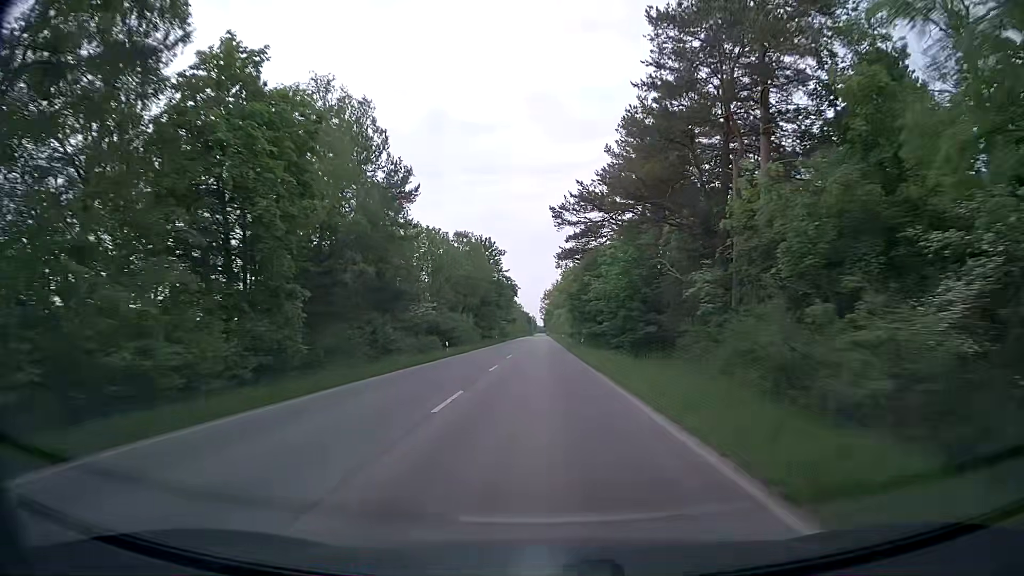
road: secondary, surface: asphalt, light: Day
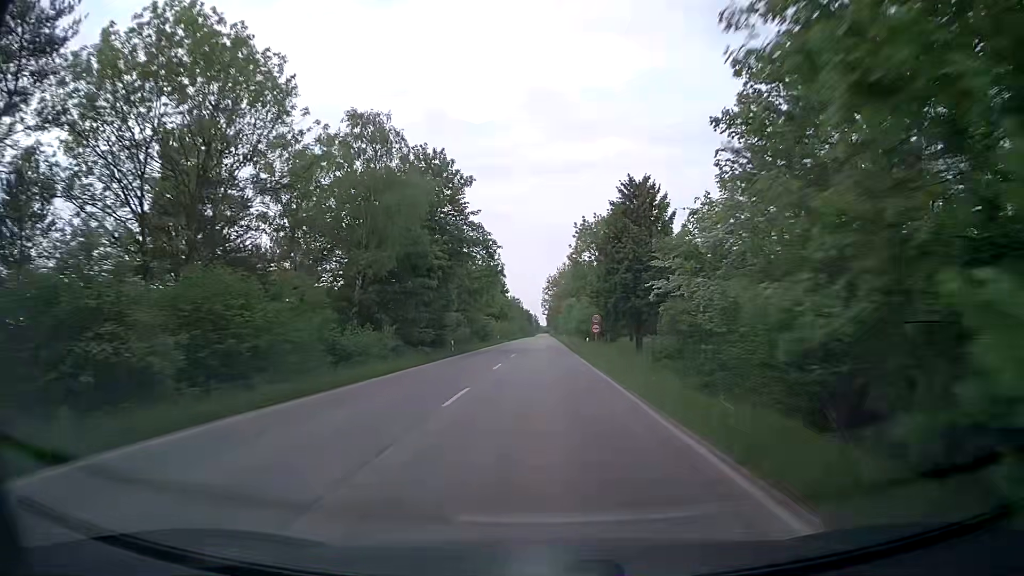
(-0.1, +47.0) m; 0°
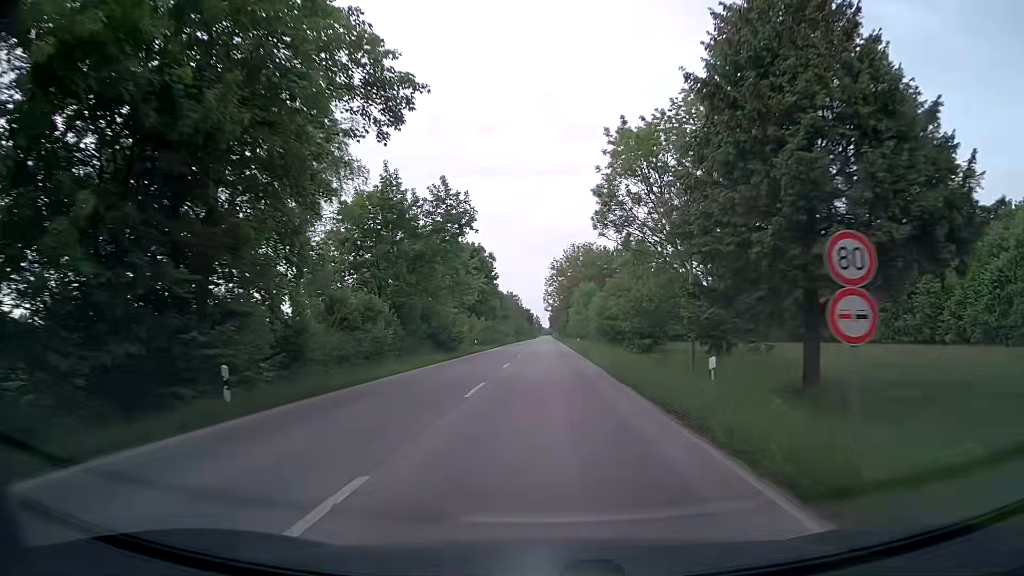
(-0.1, +33.8) m; -1°
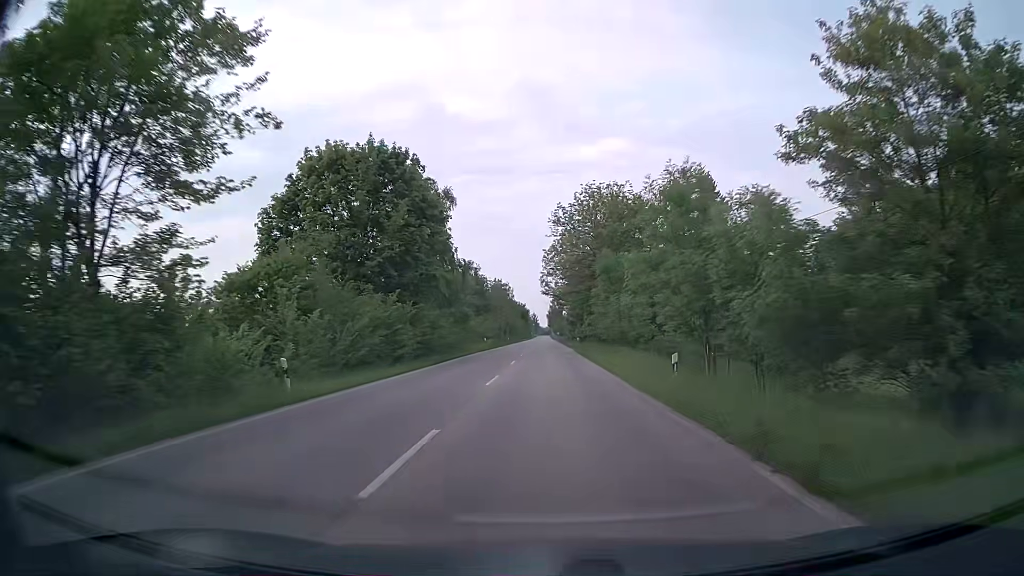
(+0.2, +44.8) m; 0°
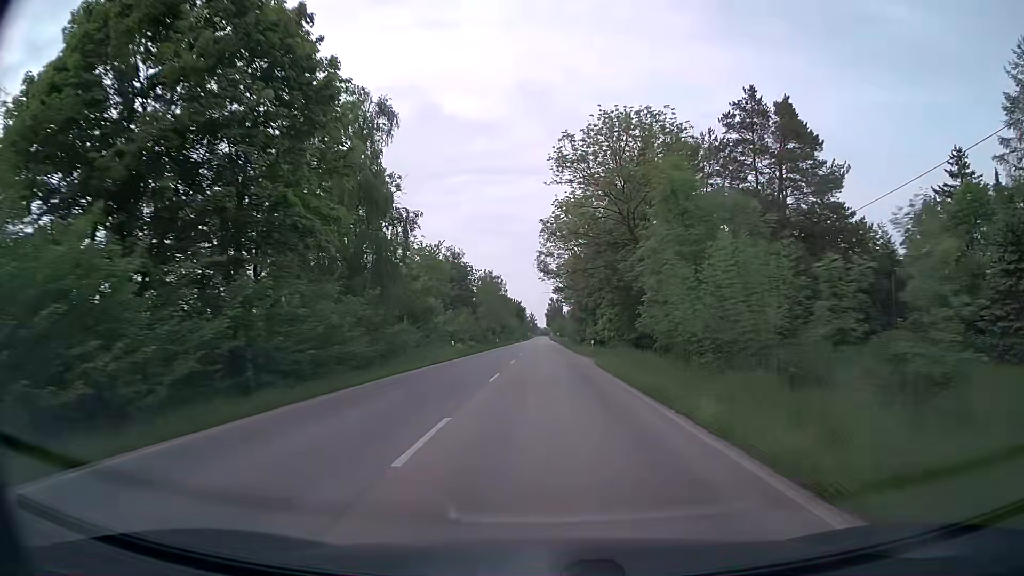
(+0.1, +22.7) m; 0°
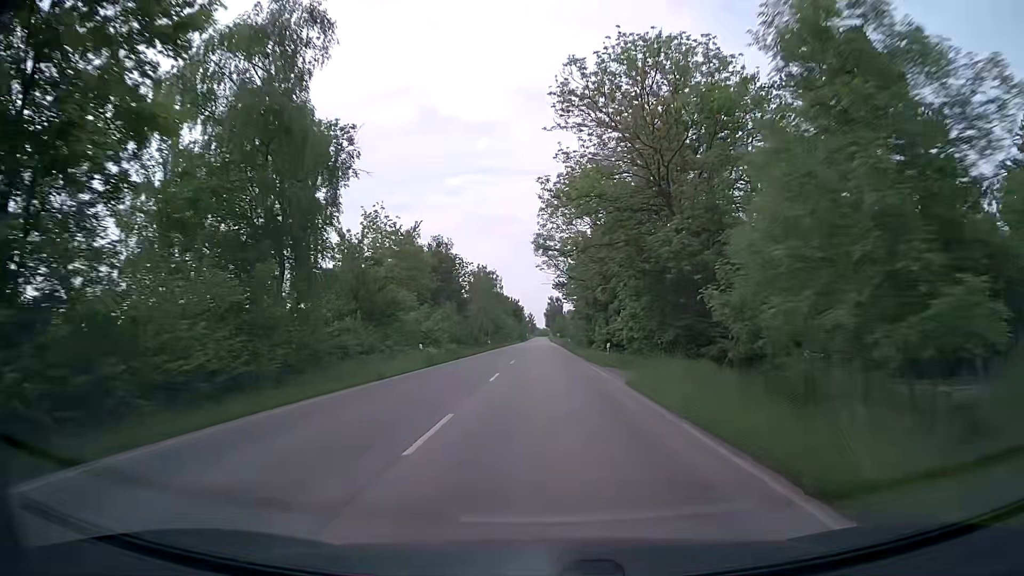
(0.0, +11.4) m; 0°
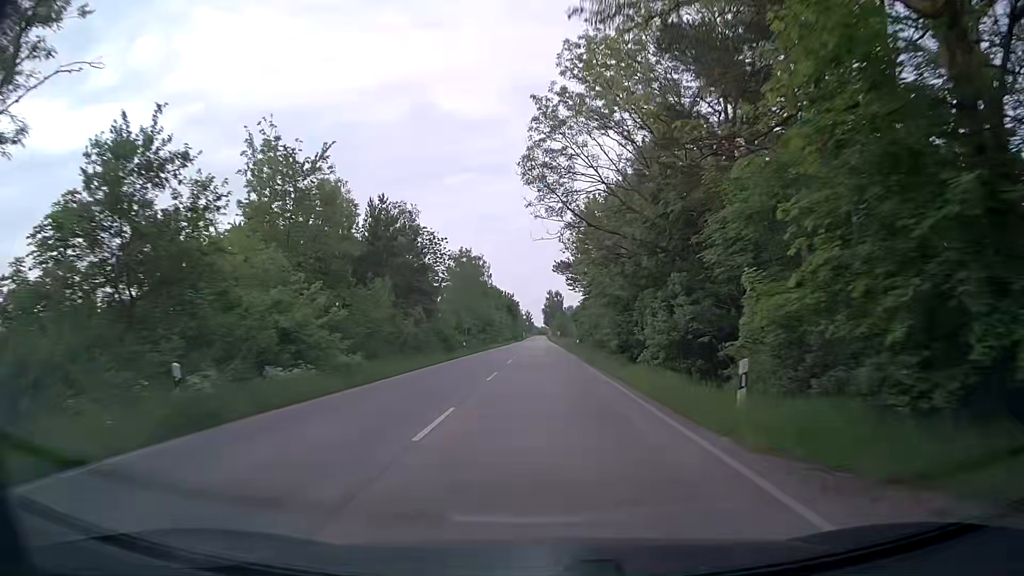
(0.0, +22.9) m; 0°
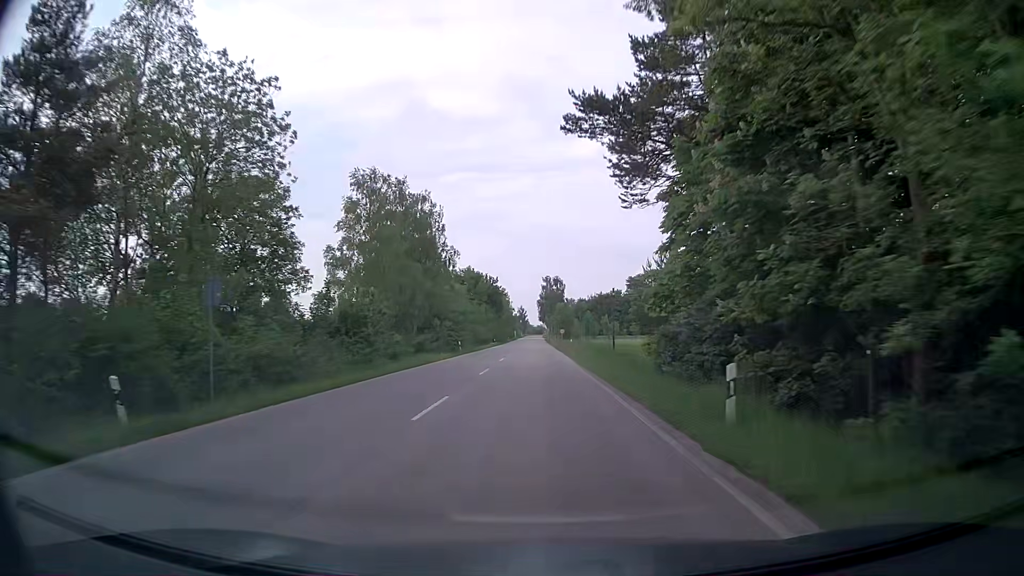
(+0.3, +45.7) m; +1°
(0, +10) (0, +20) (0, +30) (0, +40) (0, +50) (0, +60) (0, +70) (0, +80) (0, +90) (0, +100) m
